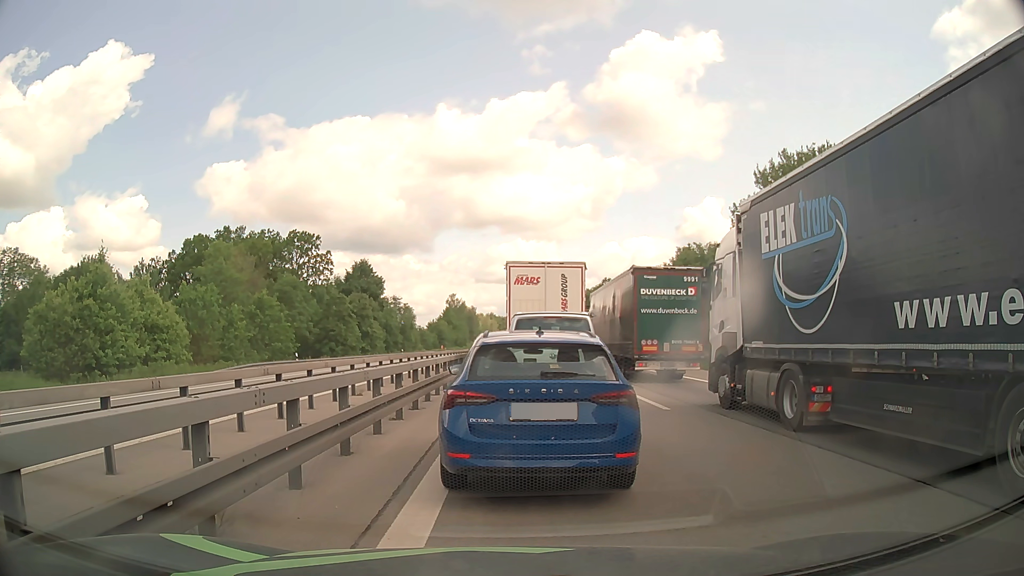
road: motorway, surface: asphalt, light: Day
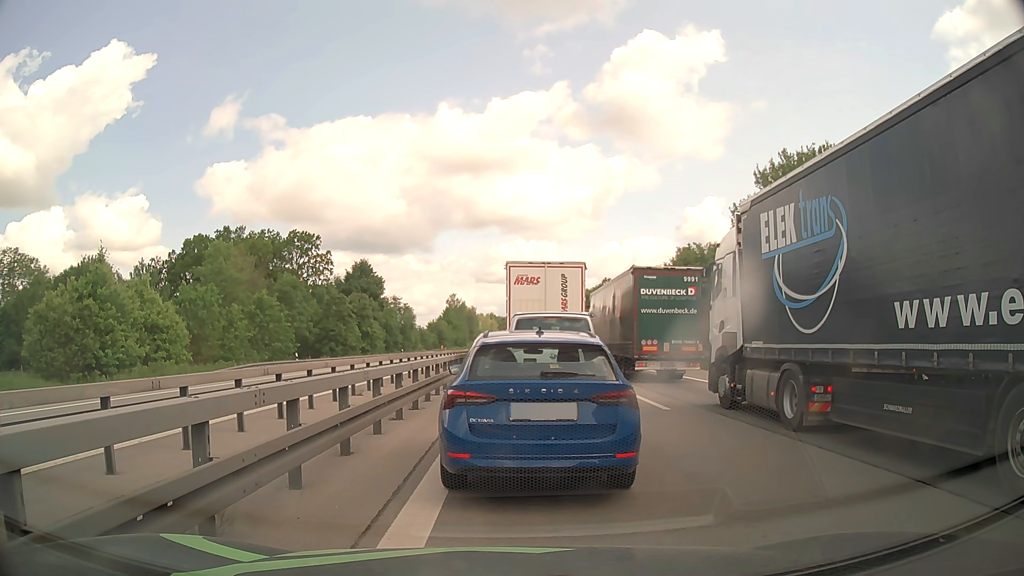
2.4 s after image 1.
(0.0, 0.0) m; 0°
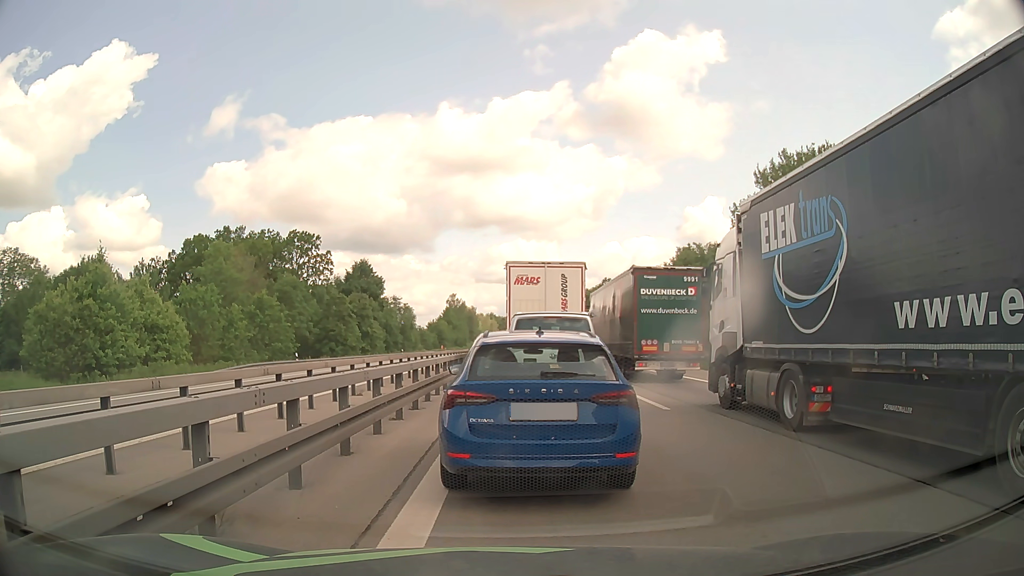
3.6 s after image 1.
(0.0, 0.0) m; 0°
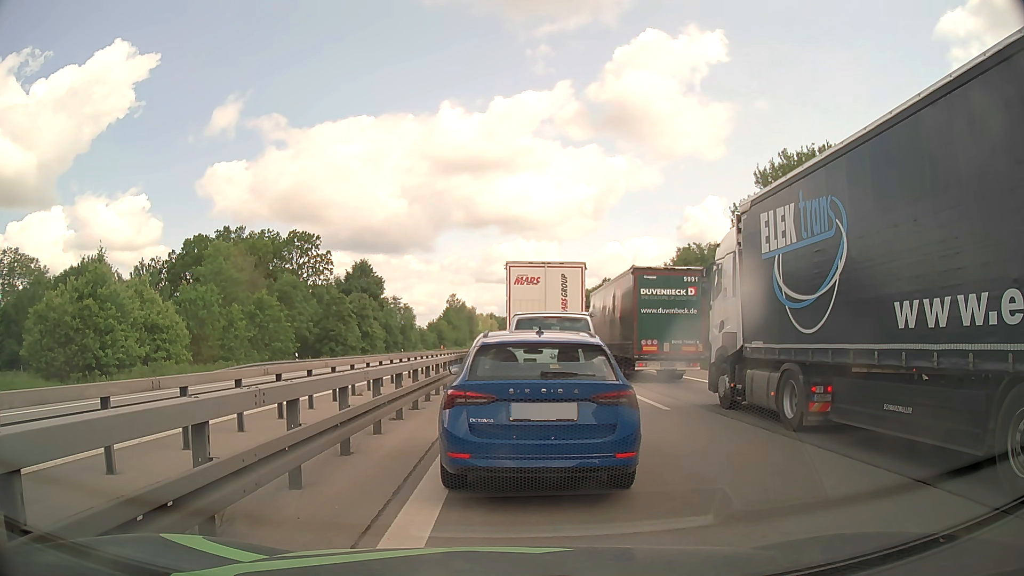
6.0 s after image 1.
(0.0, 0.0) m; 0°
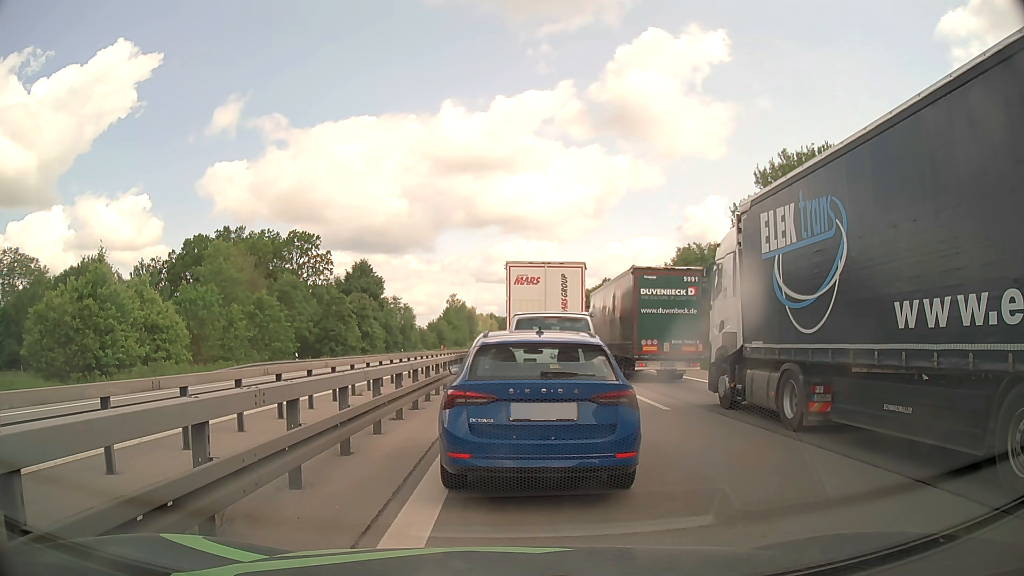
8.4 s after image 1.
(0.0, 0.0) m; 0°
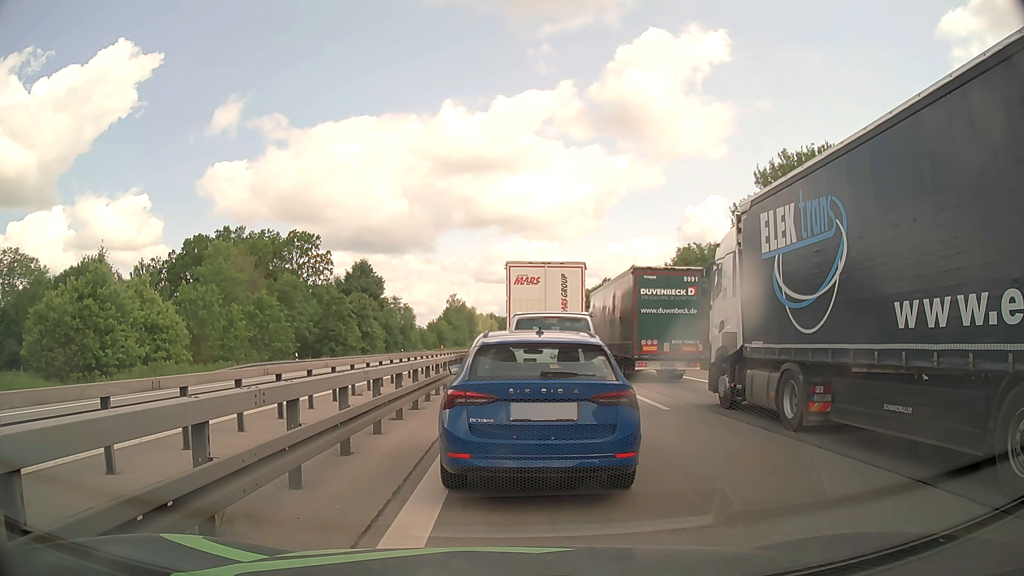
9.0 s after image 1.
(0.0, 0.0) m; 0°
